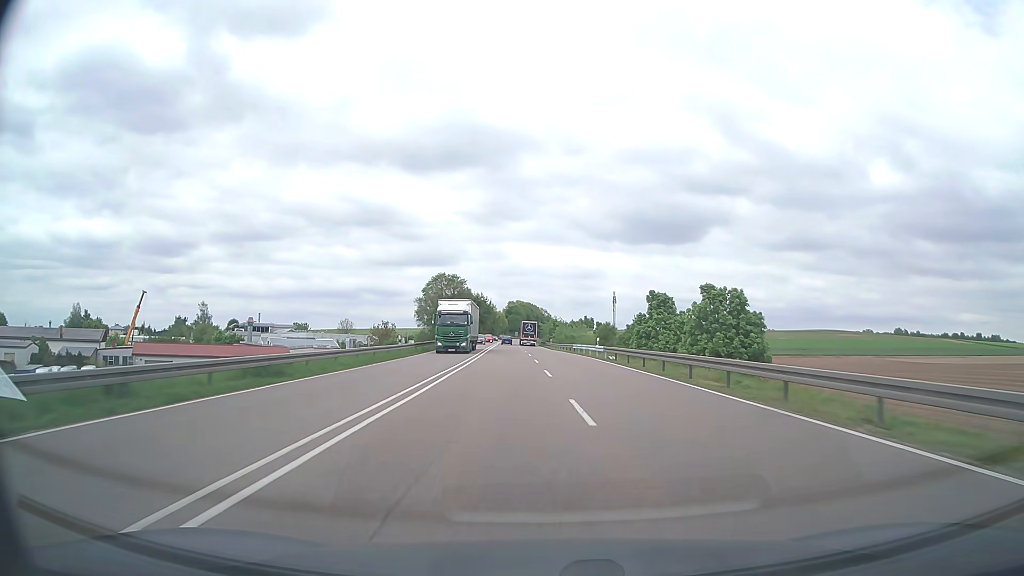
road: trunk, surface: asphalt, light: Day
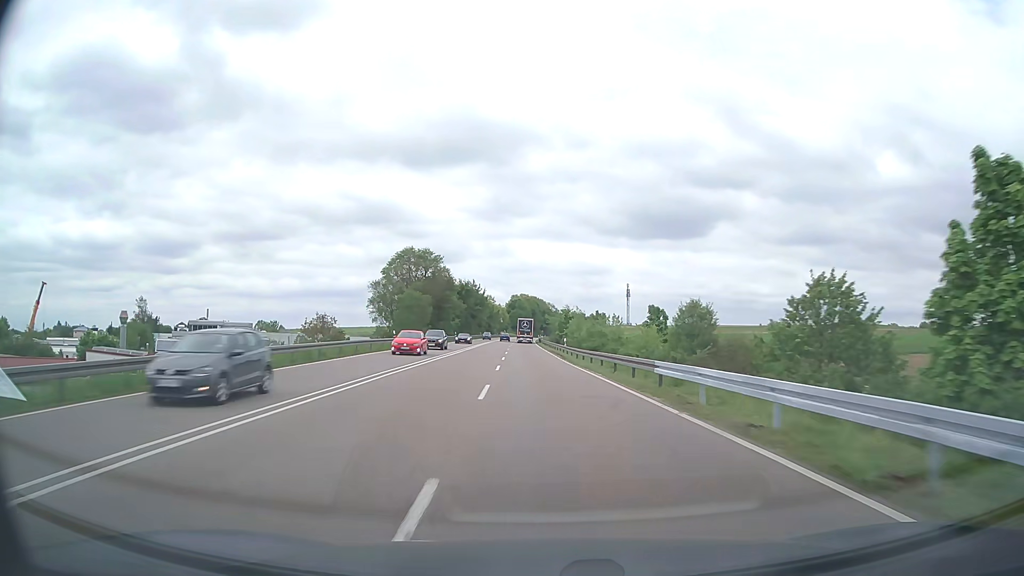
(+0.1, +44.3) m; 0°
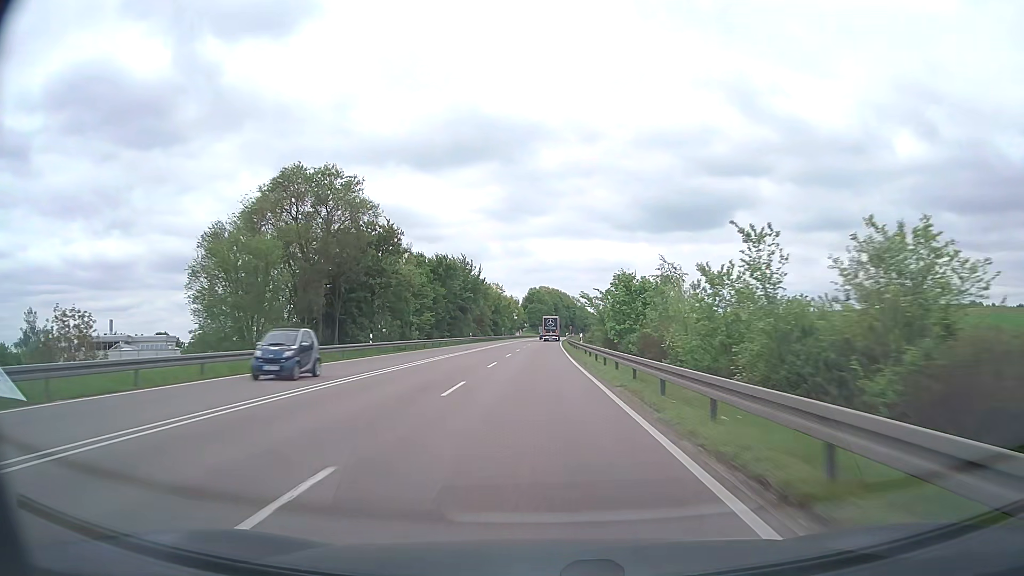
(-1.0, +60.0) m; -2°
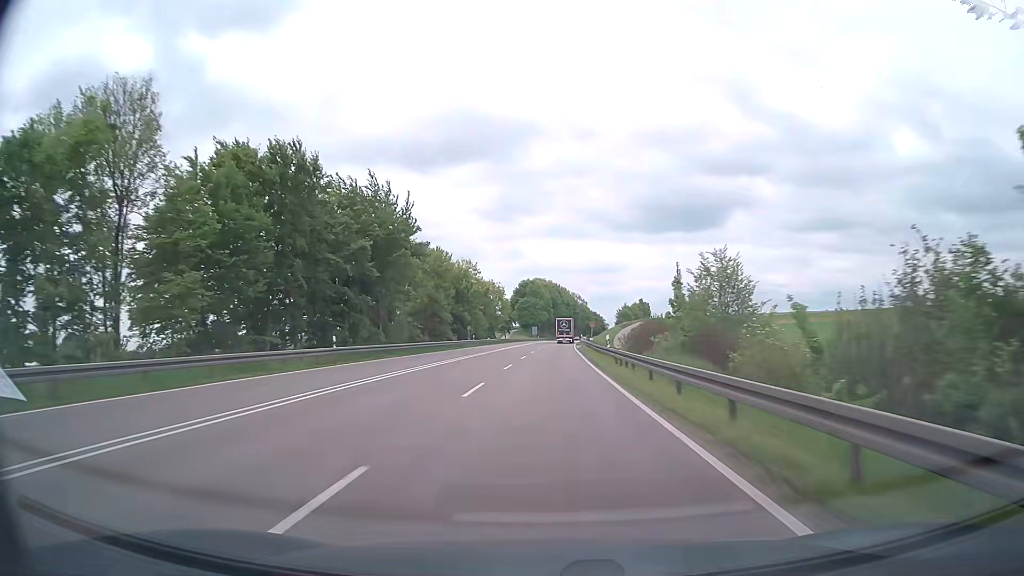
(-0.2, +60.2) m; 0°
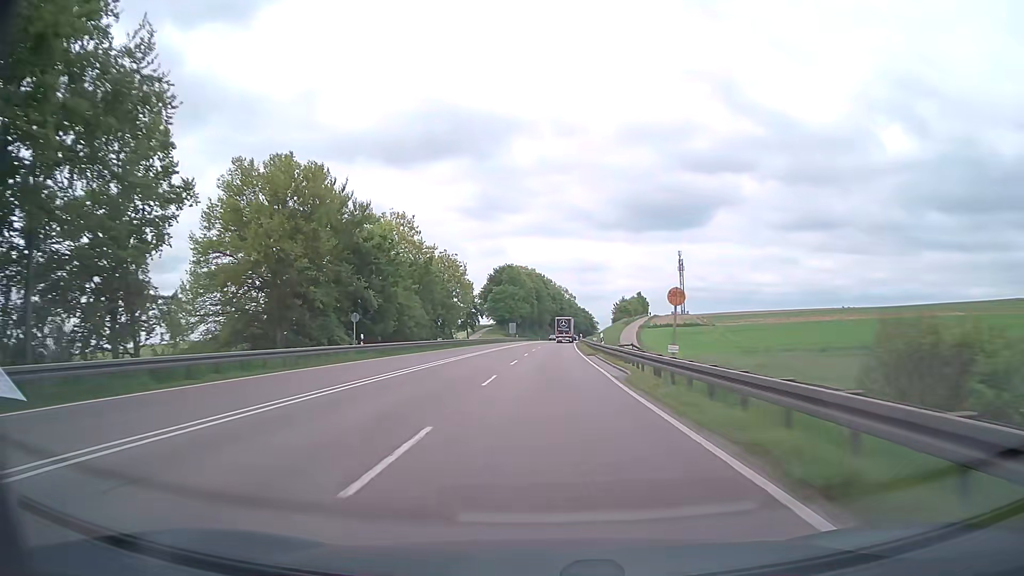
(+0.5, +45.3) m; +1°
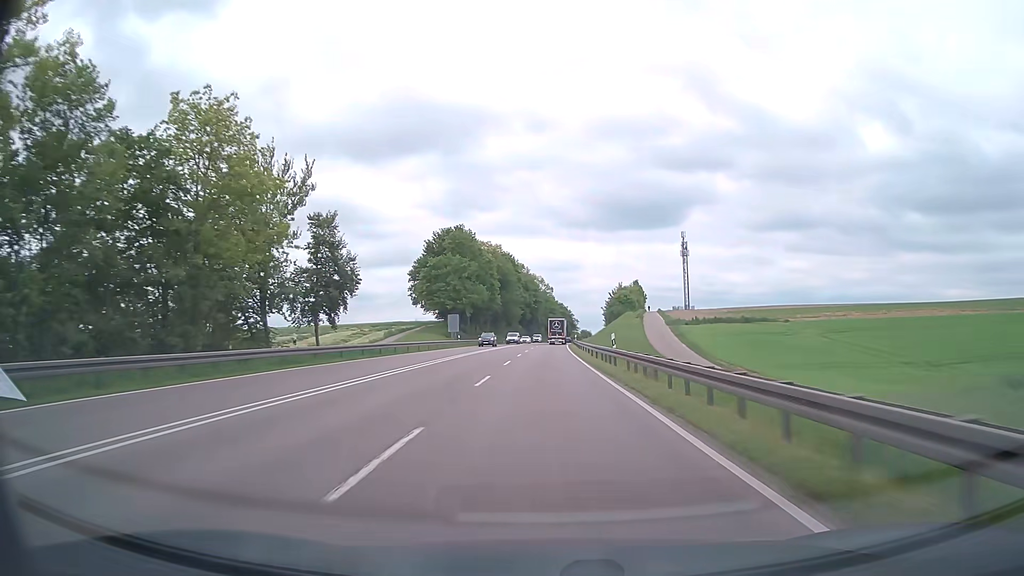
(+0.9, +60.3) m; +2°
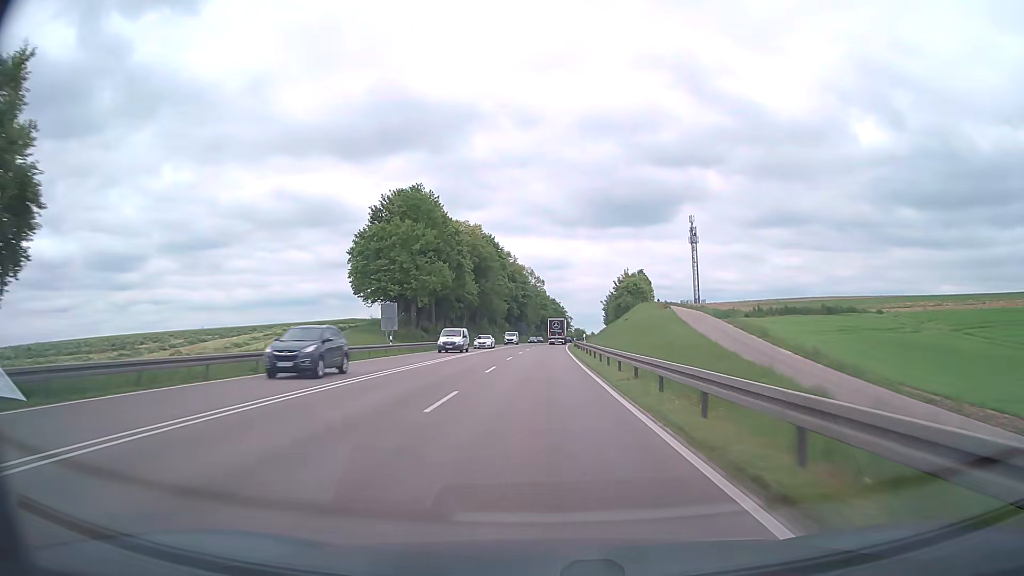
(+0.3, +30.0) m; +1°
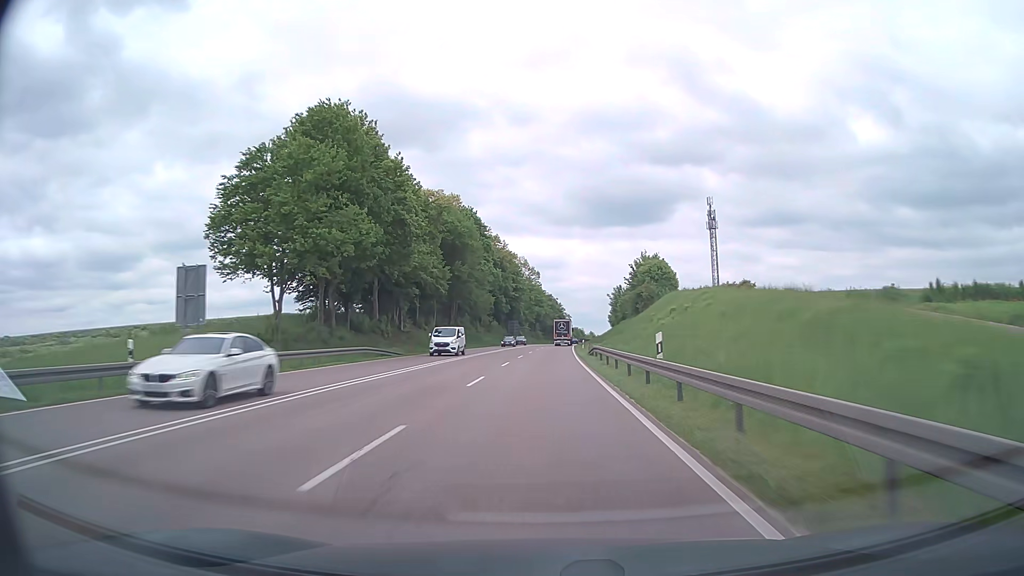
(+0.1, +30.0) m; 0°
(0, +10) (0, +20) (0, +30) (0, +40) (0, +50) (+1, +60) (+1, +70) (+1, +80) (+2, +90) (+2, +100) m
